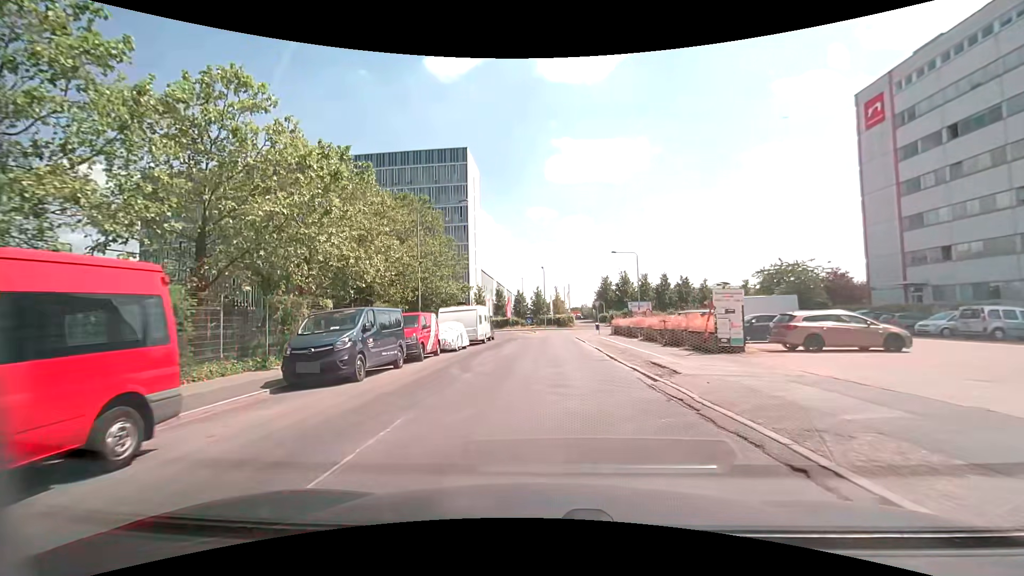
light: Day
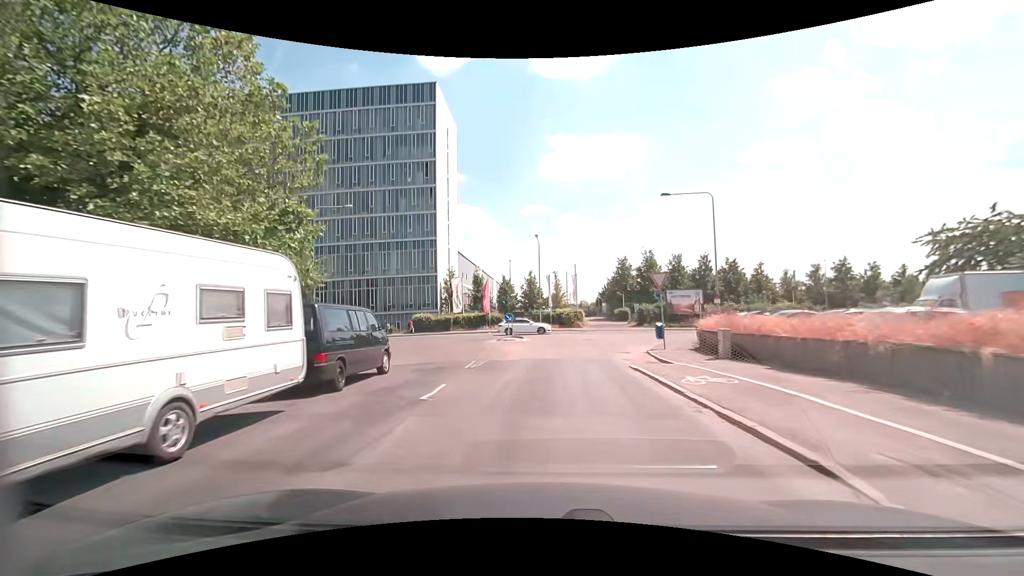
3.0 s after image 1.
(+0.2, +27.7) m; 0°
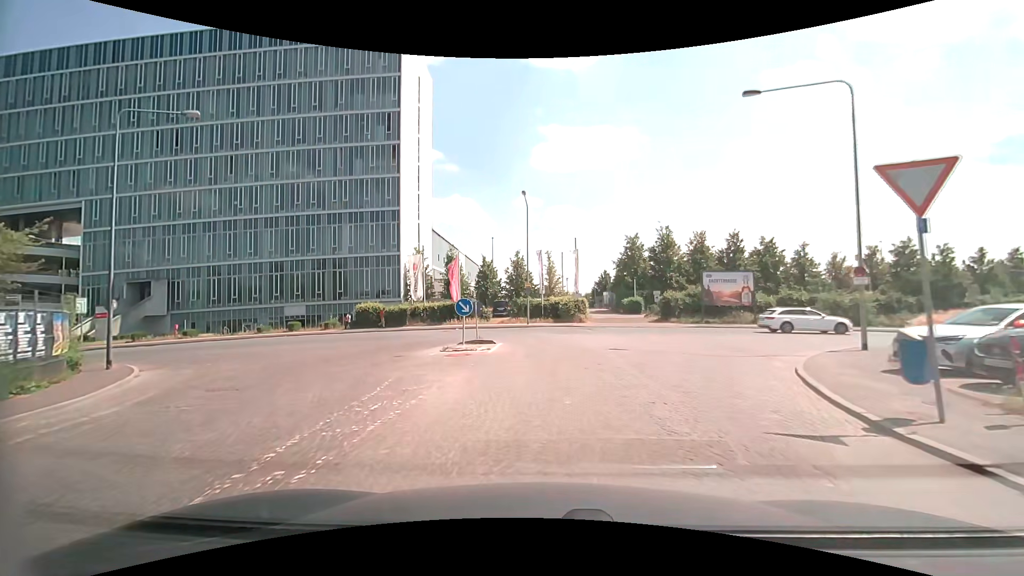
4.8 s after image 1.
(+0.3, +14.7) m; +2°
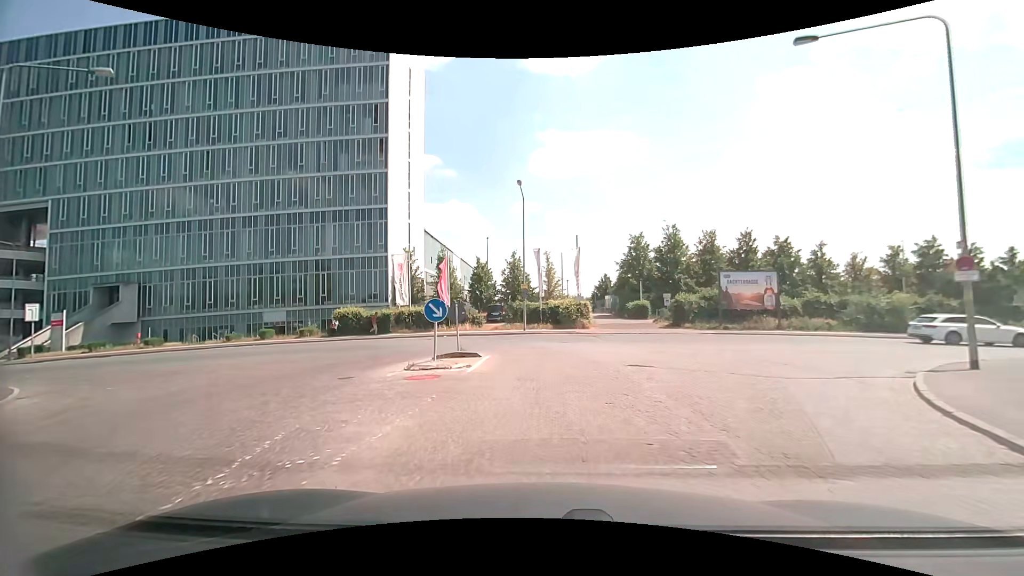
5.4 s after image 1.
(0.0, +4.1) m; 0°
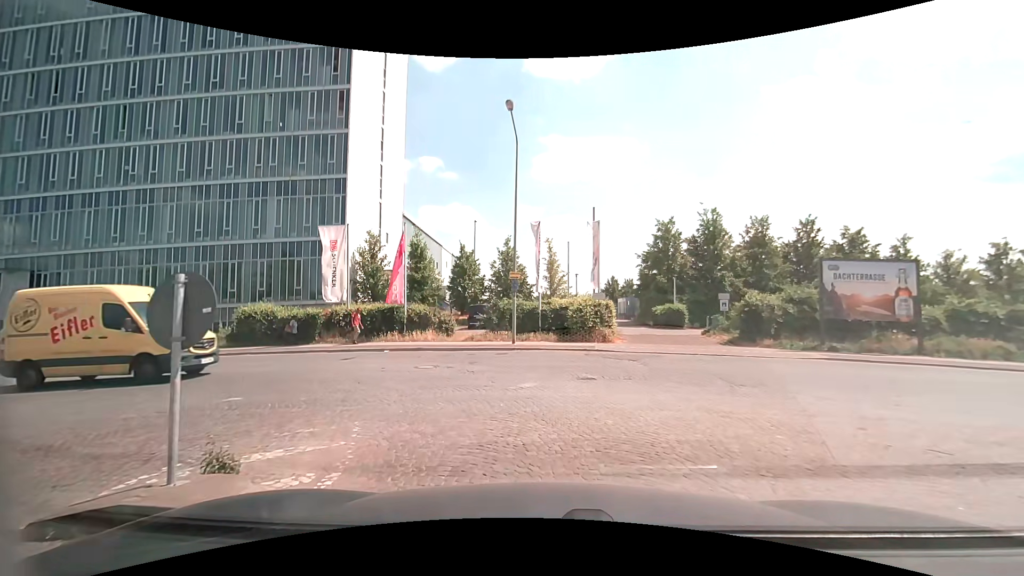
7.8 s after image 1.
(-0.1, +12.0) m; 0°
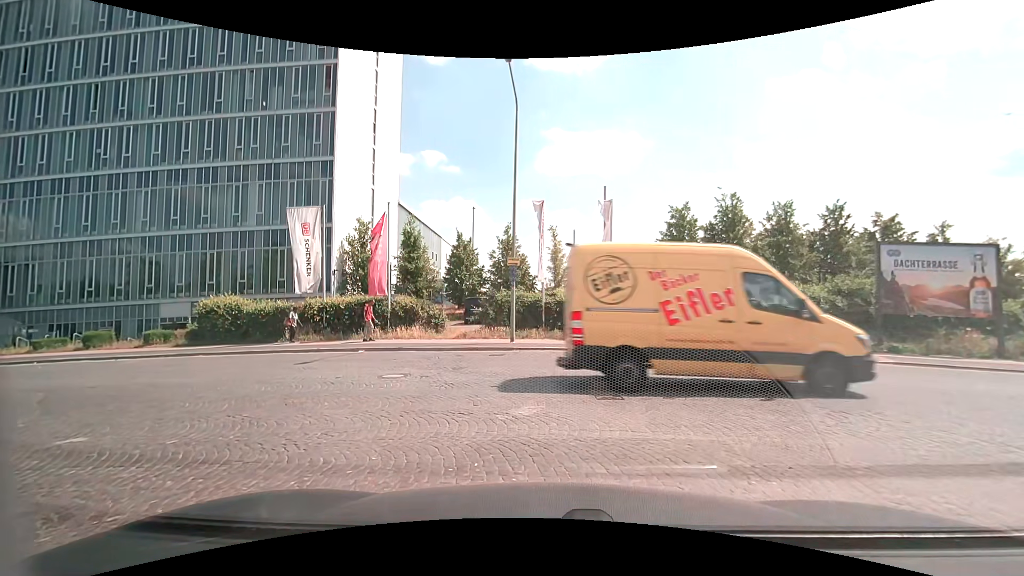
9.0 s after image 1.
(0.0, +3.2) m; -1°
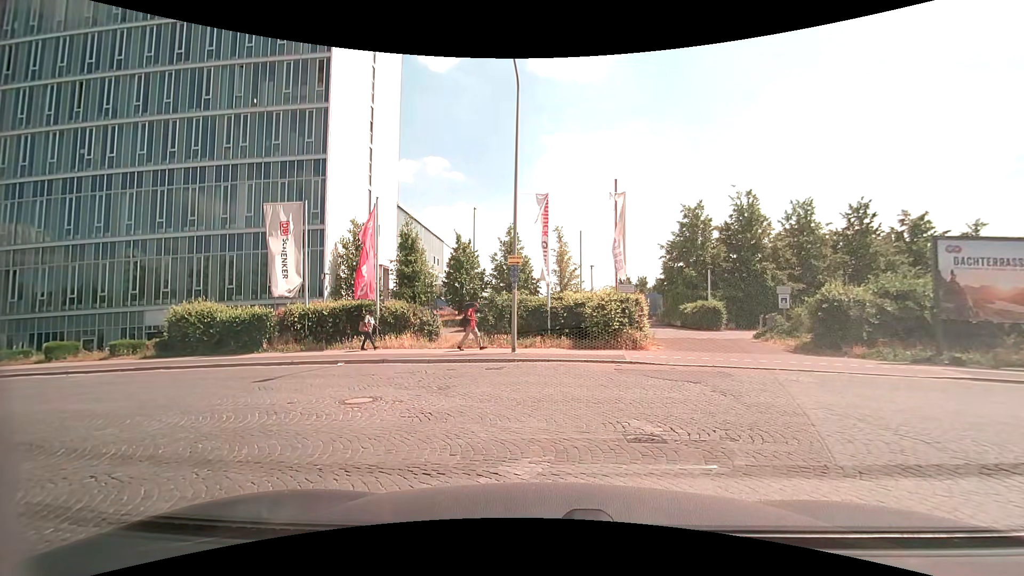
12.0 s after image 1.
(0.0, +2.2) m; +1°
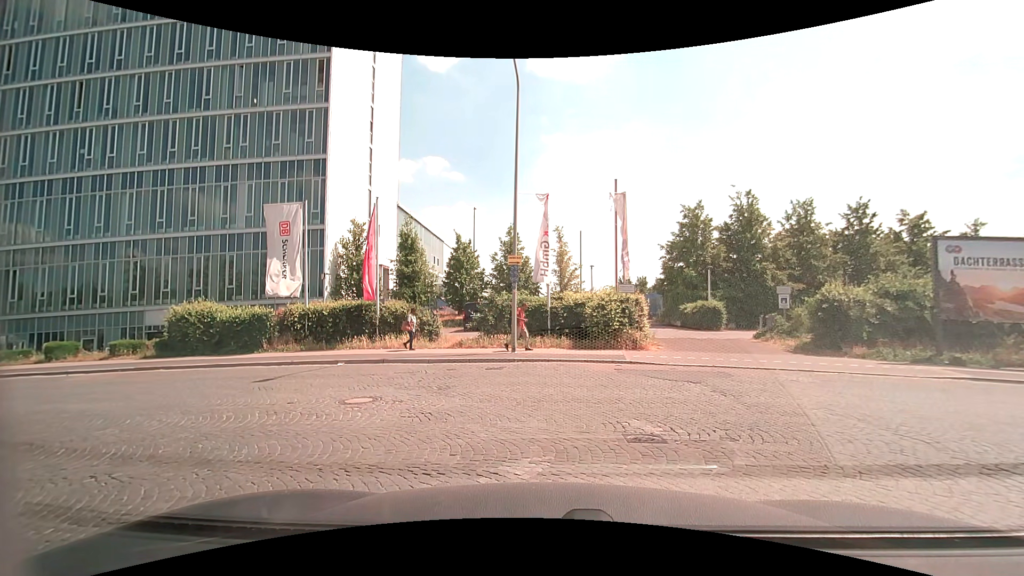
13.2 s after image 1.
(0.0, 0.0) m; 0°
